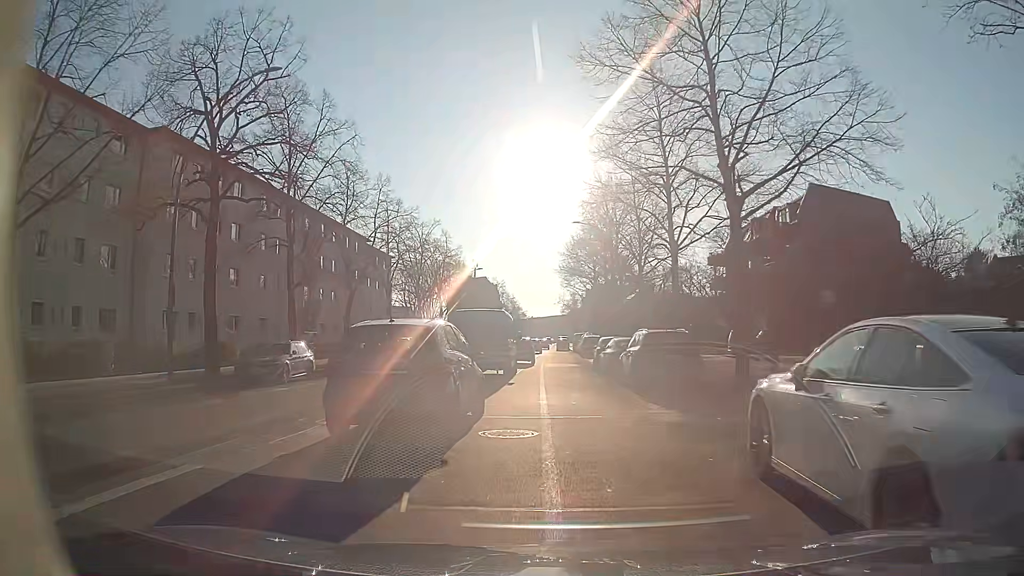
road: secondary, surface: asphalt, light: Day
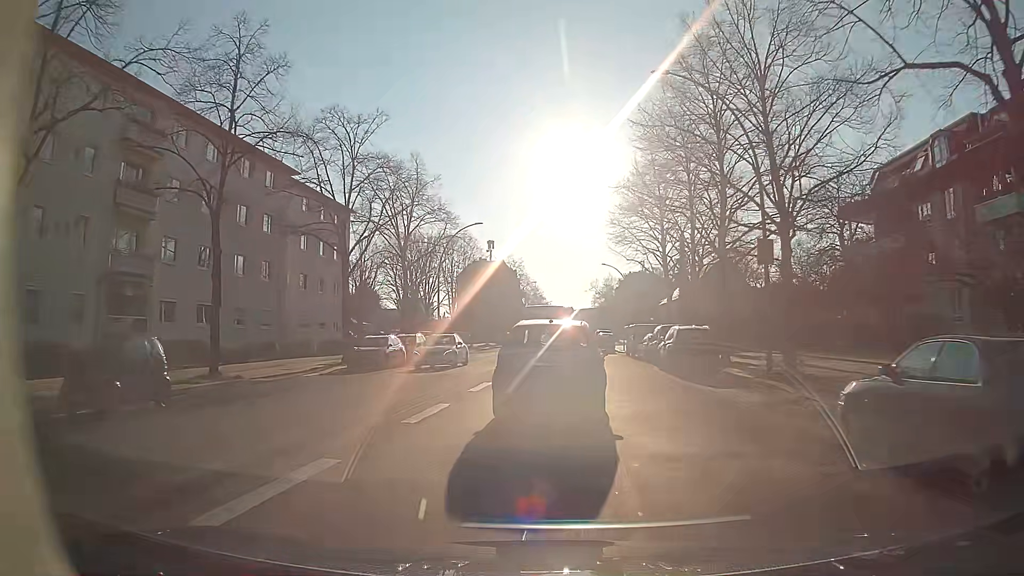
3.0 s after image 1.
(-0.8, +29.7) m; -2°
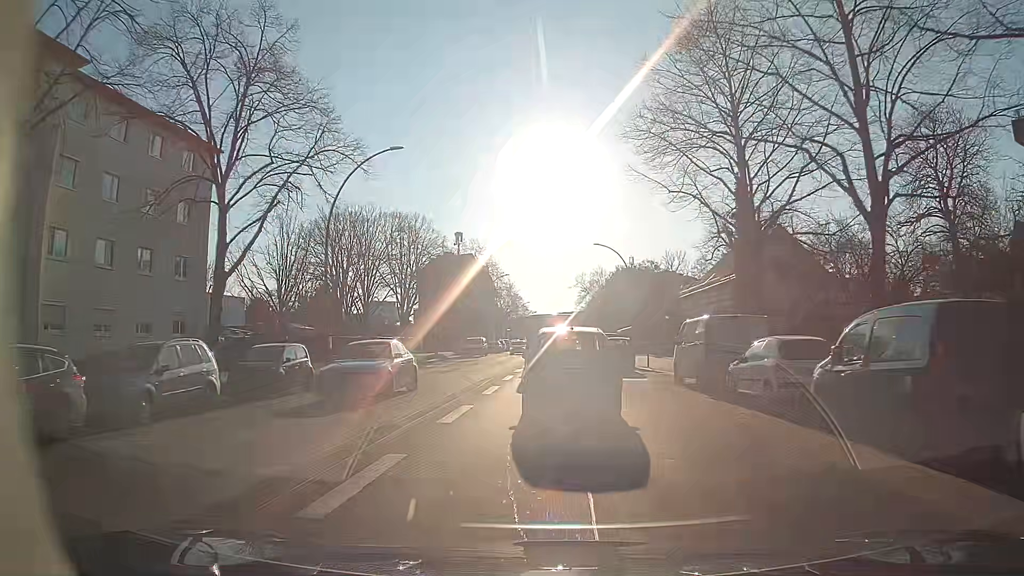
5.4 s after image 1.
(+0.4, +23.1) m; +2°
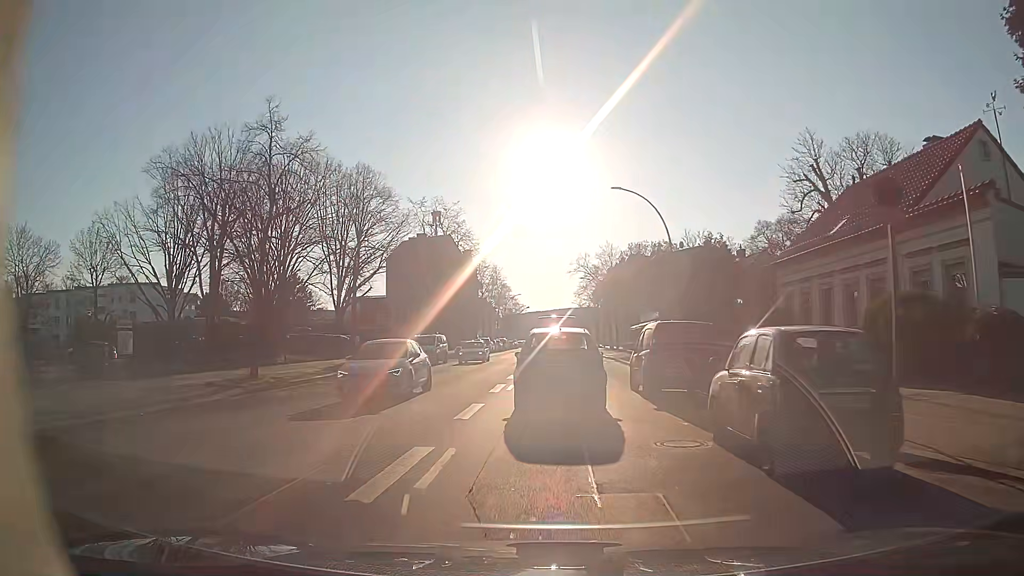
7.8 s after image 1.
(+0.1, +23.7) m; +2°
